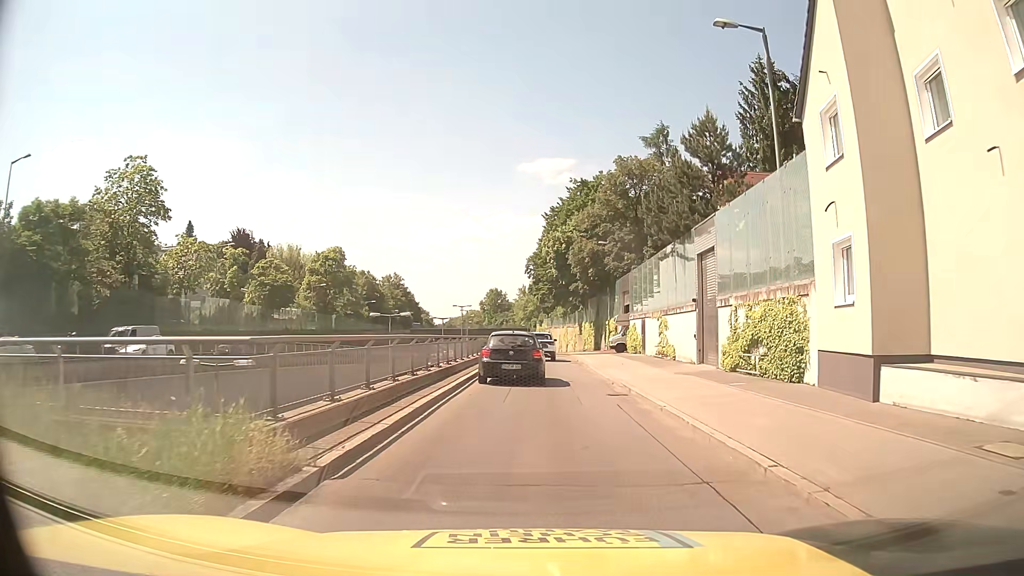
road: trunk_link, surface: asphalt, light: Day
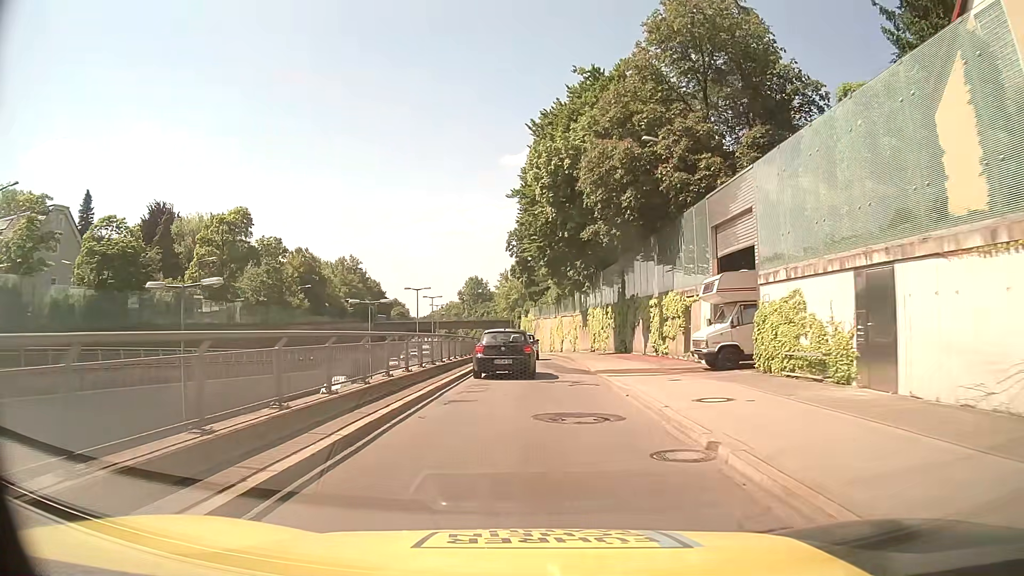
(+1.1, +30.5) m; +2°
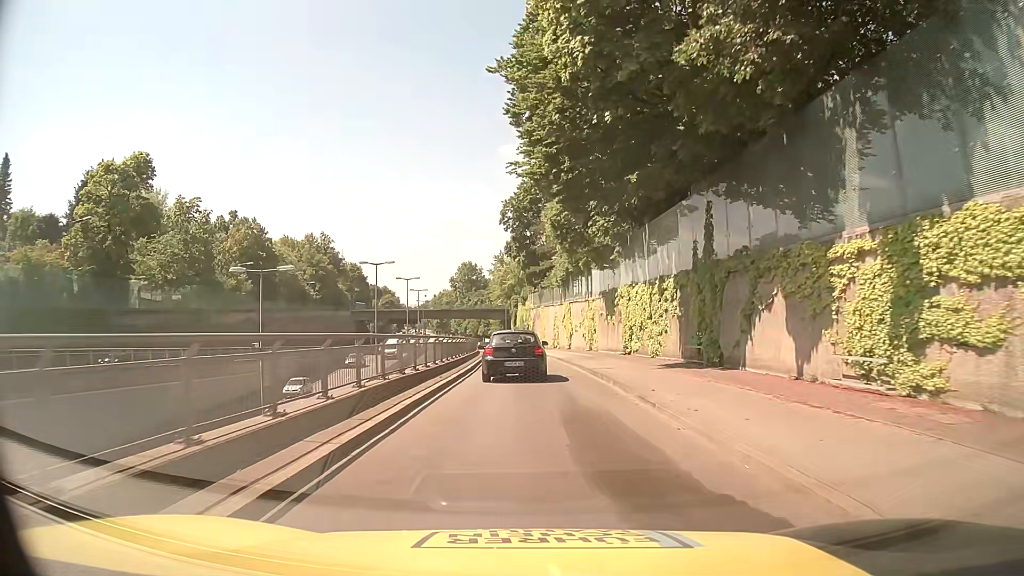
(+0.1, +20.9) m; +1°
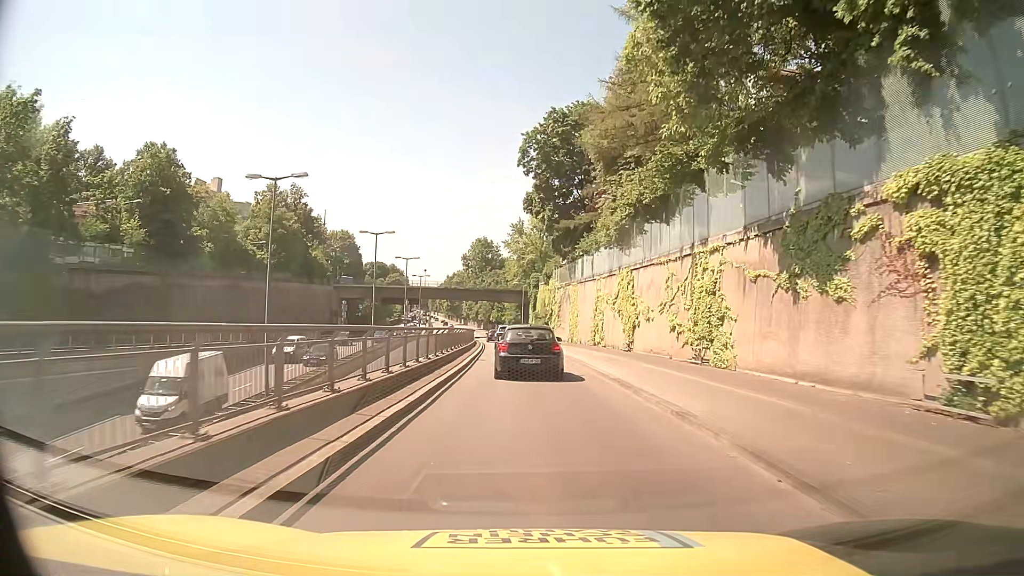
(-0.9, +28.8) m; -2°
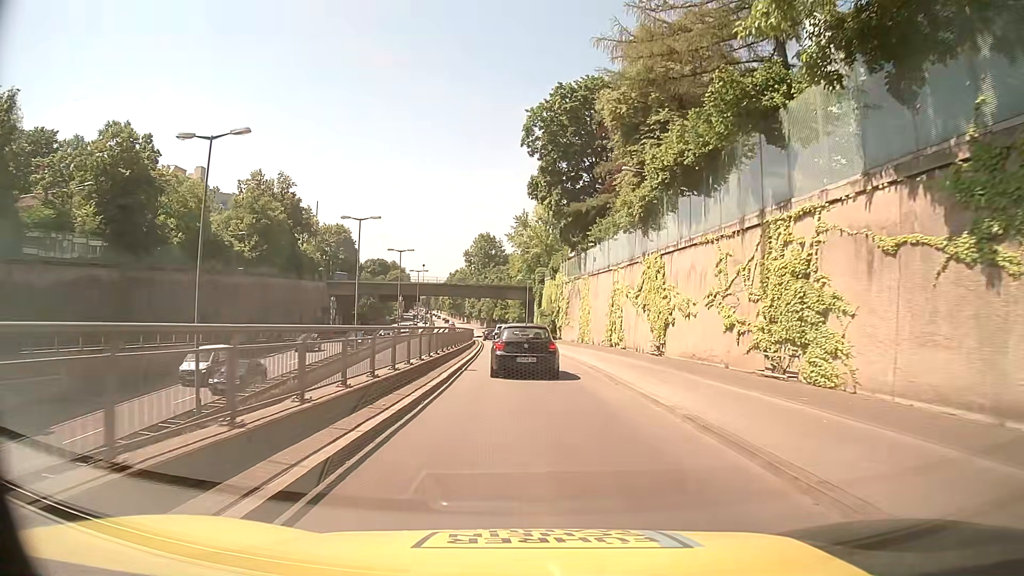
(-0.1, +7.4) m; -1°
